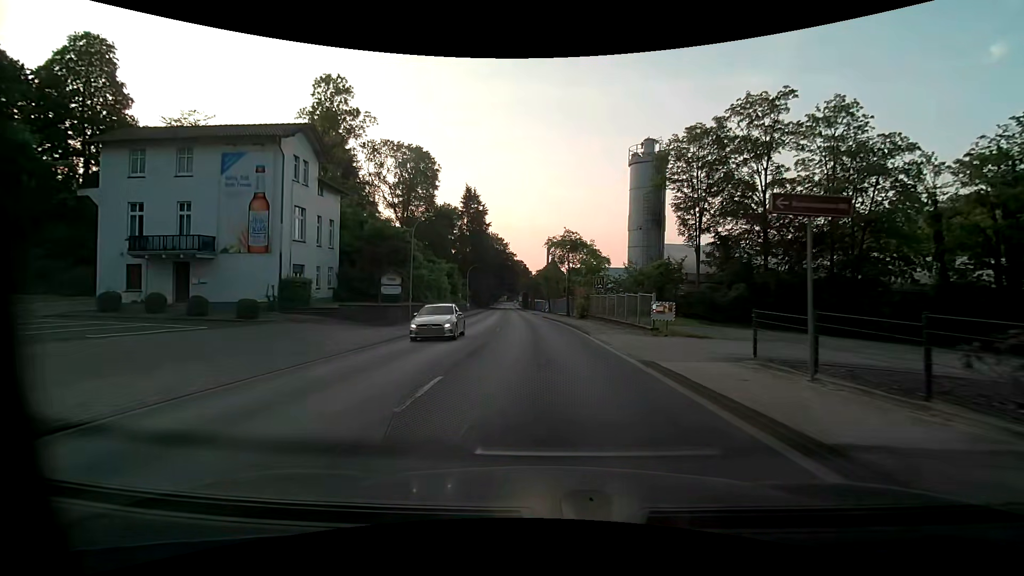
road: primary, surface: asphalt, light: Day
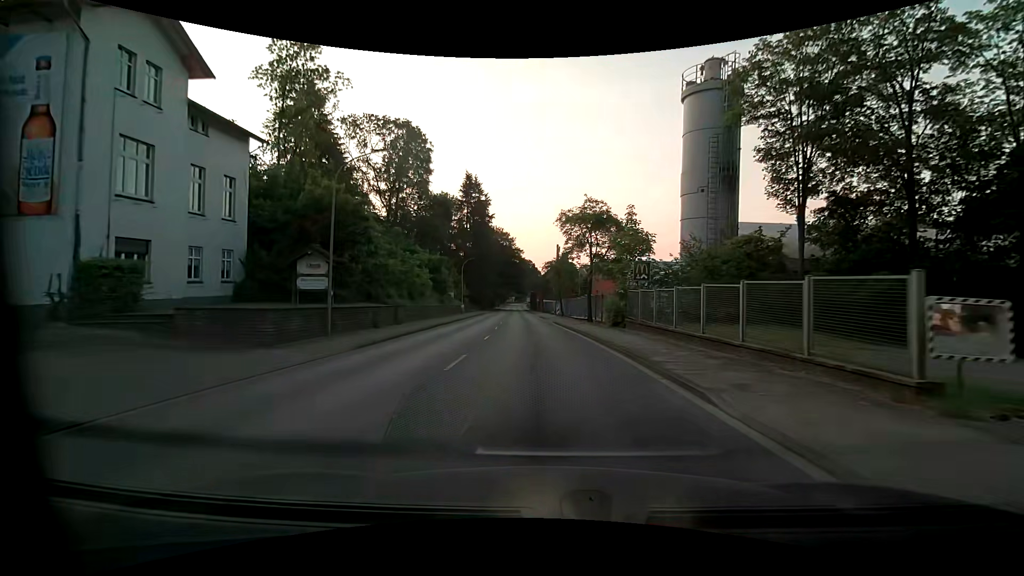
(-0.1, +14.2) m; -1°
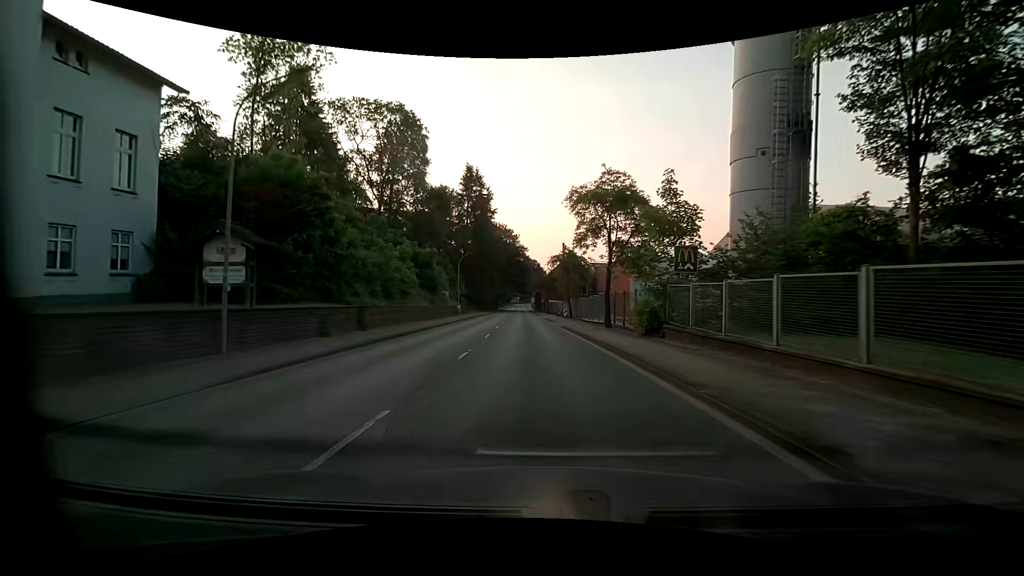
(0.0, +7.0) m; -1°
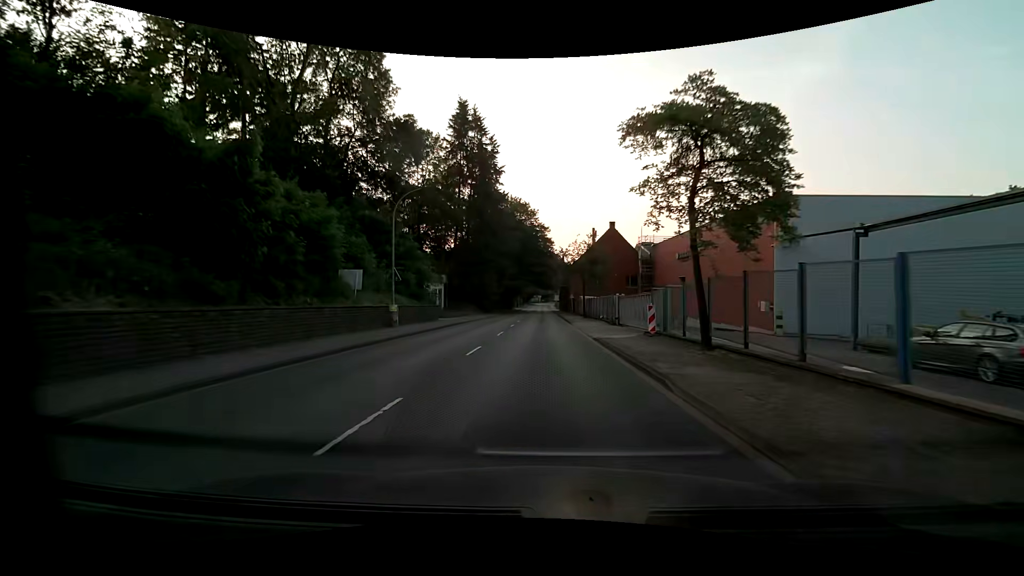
(-0.8, +34.2) m; -2°
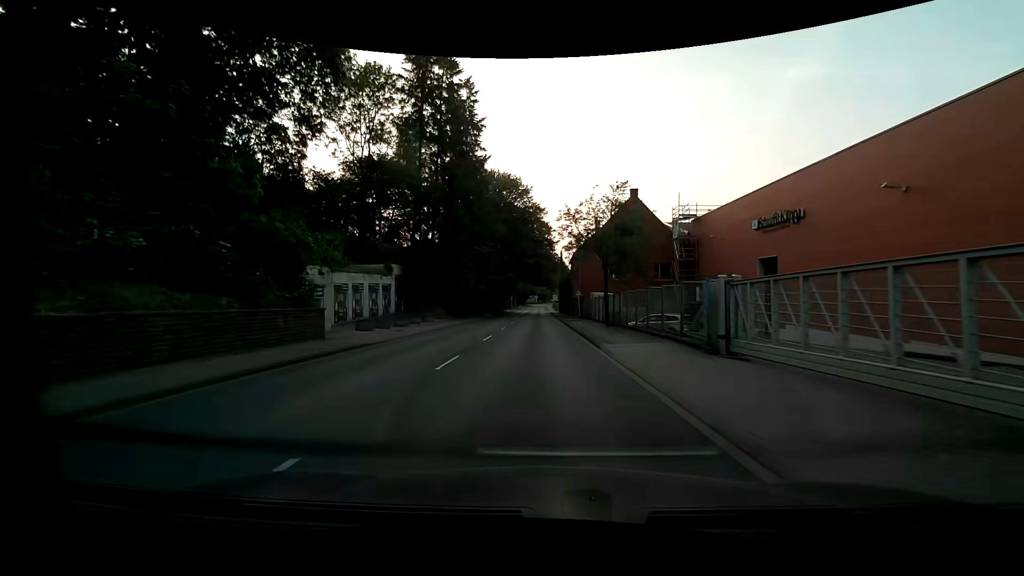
(0.0, +20.7) m; 0°
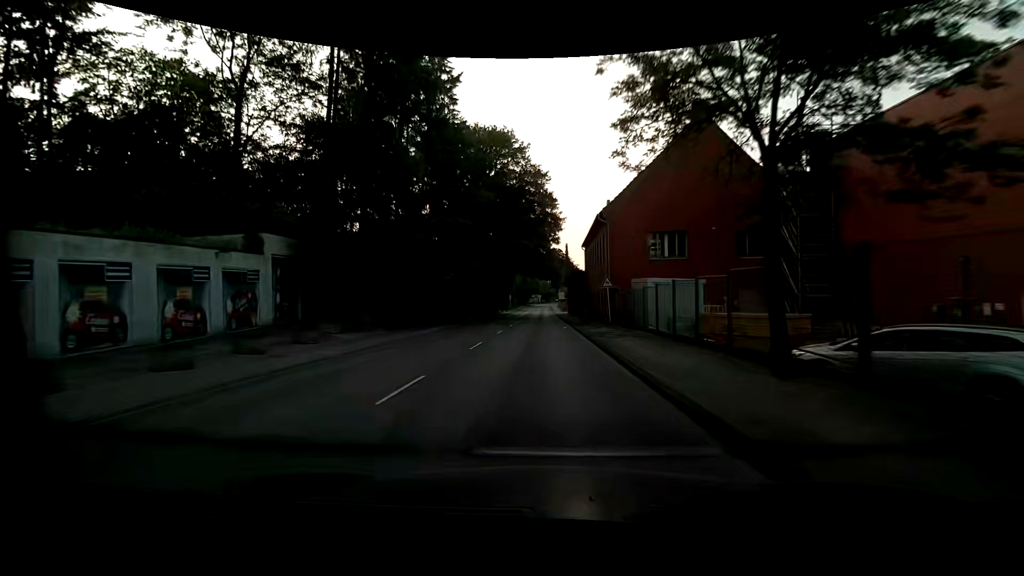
(-0.1, +21.6) m; 0°
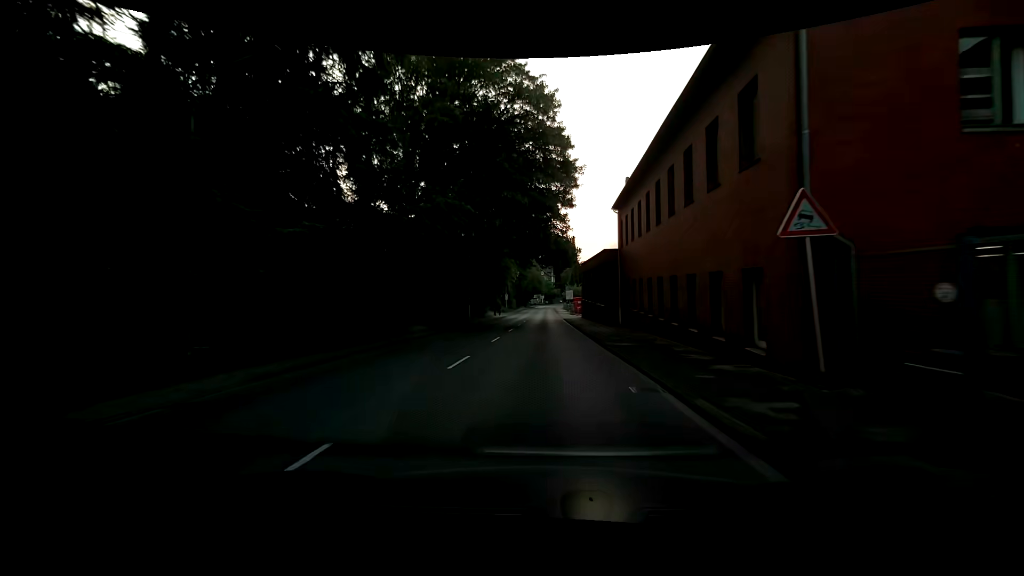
(-0.2, +22.6) m; -1°
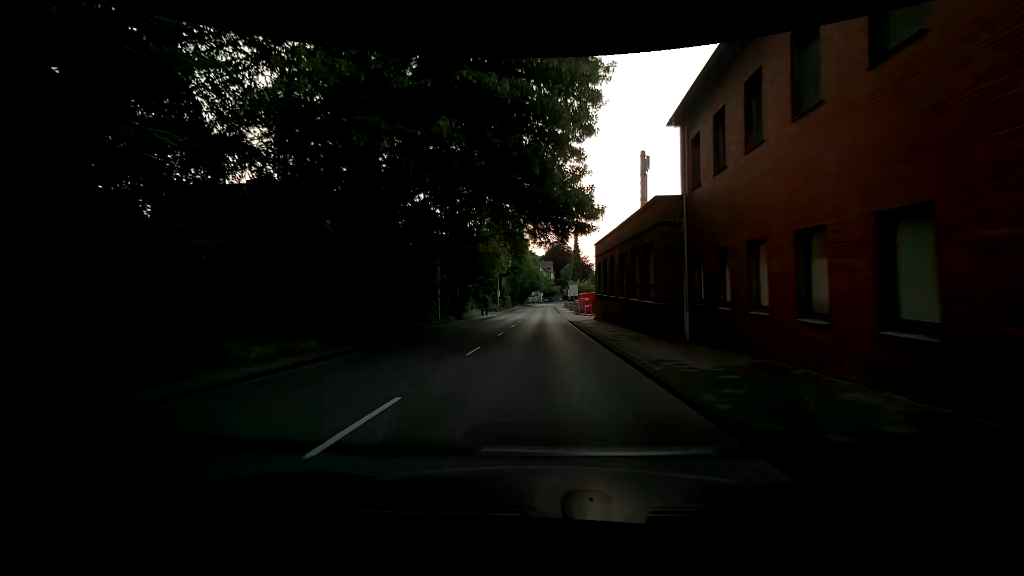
(0.0, +15.5) m; 0°
(0, +10) (0, +20) (0, +30) (0, +40) (0, +50) (0, +60) (0, +70) (0, +80) (0, +90) (0, +100) m
